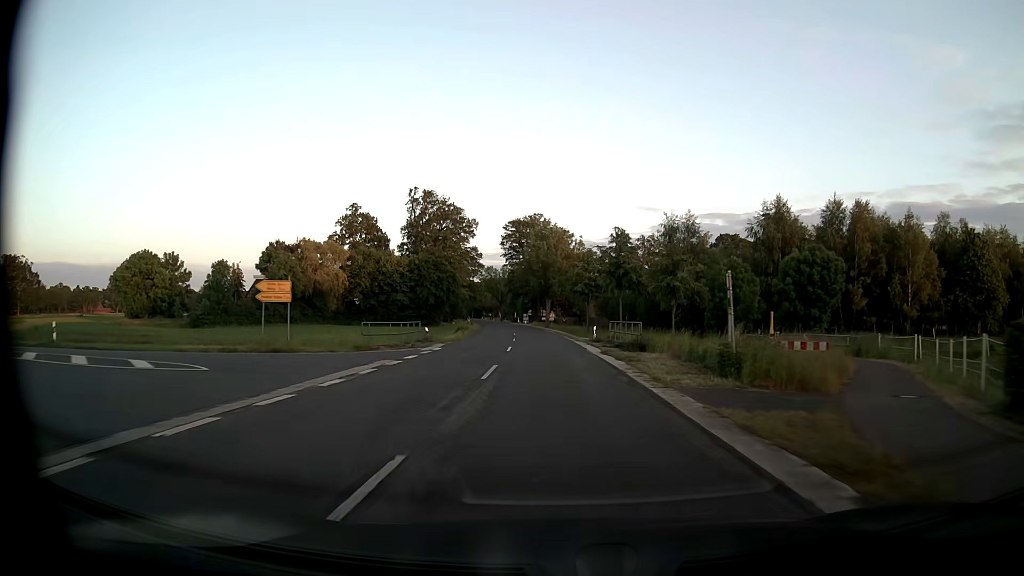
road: secondary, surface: asphalt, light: Day
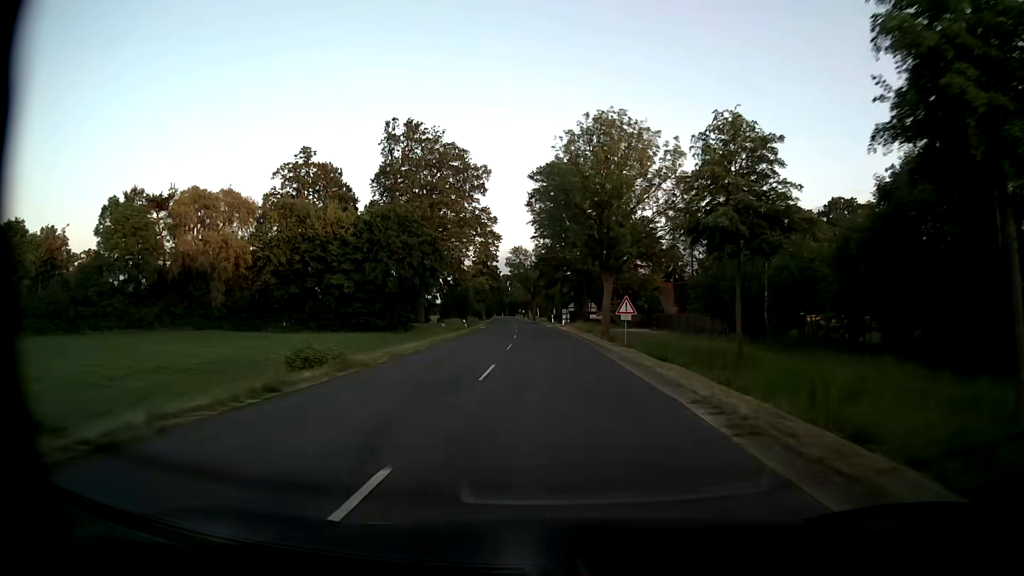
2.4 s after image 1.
(-1.5, +49.0) m; -4°
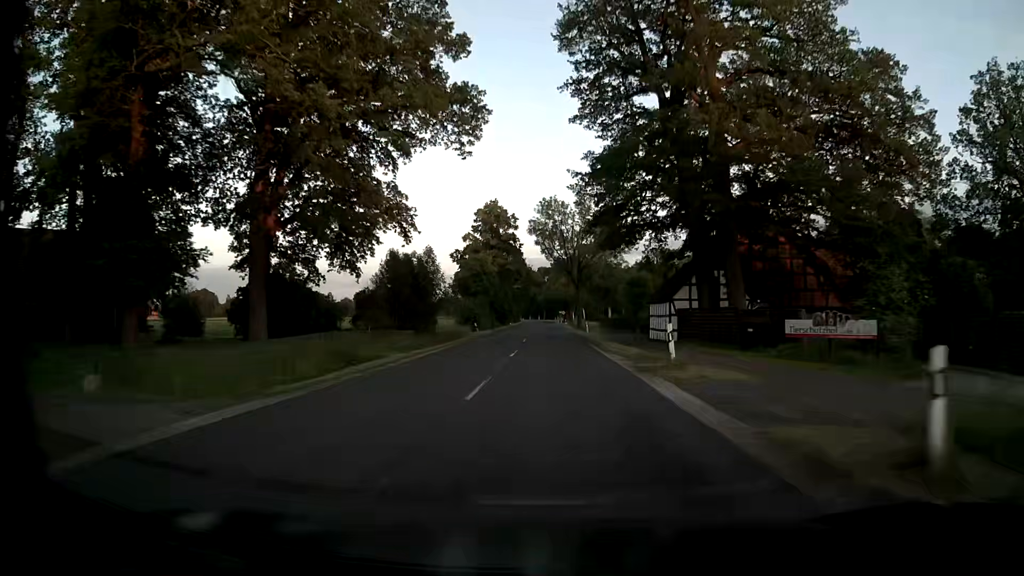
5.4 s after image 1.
(-2.3, +61.9) m; -4°
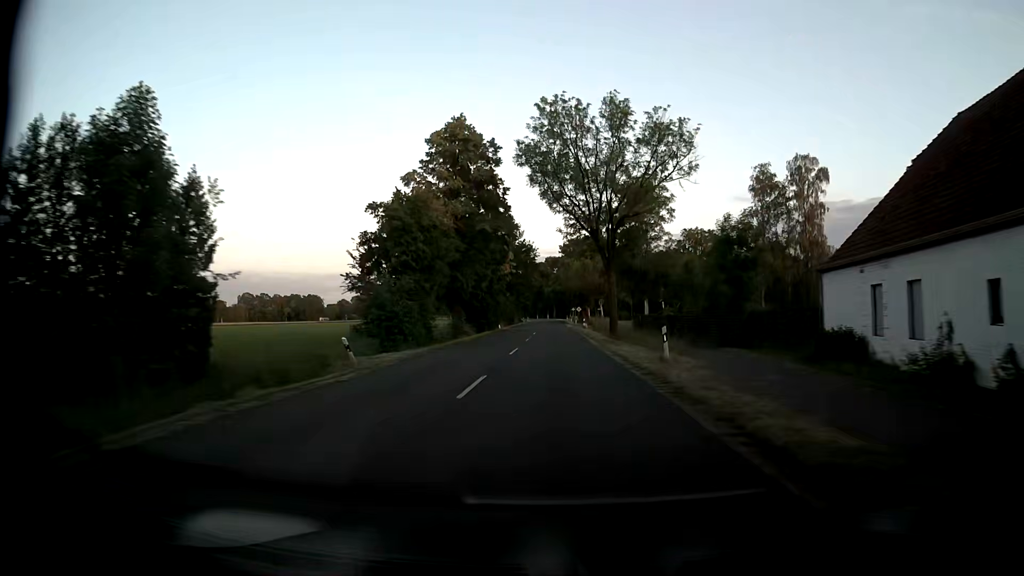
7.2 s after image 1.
(-0.5, +37.4) m; -1°
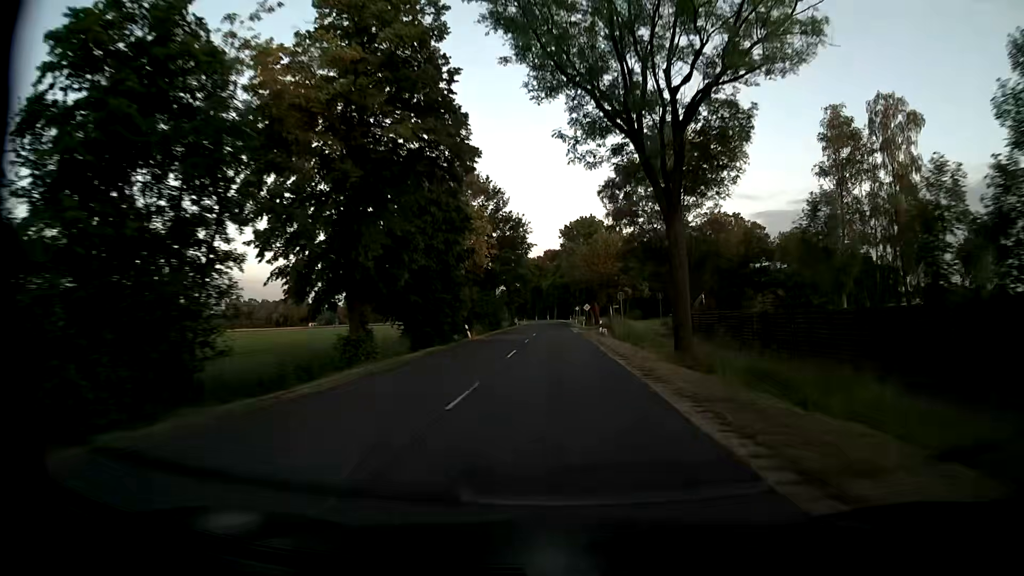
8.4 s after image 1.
(-0.1, +25.0) m; 0°
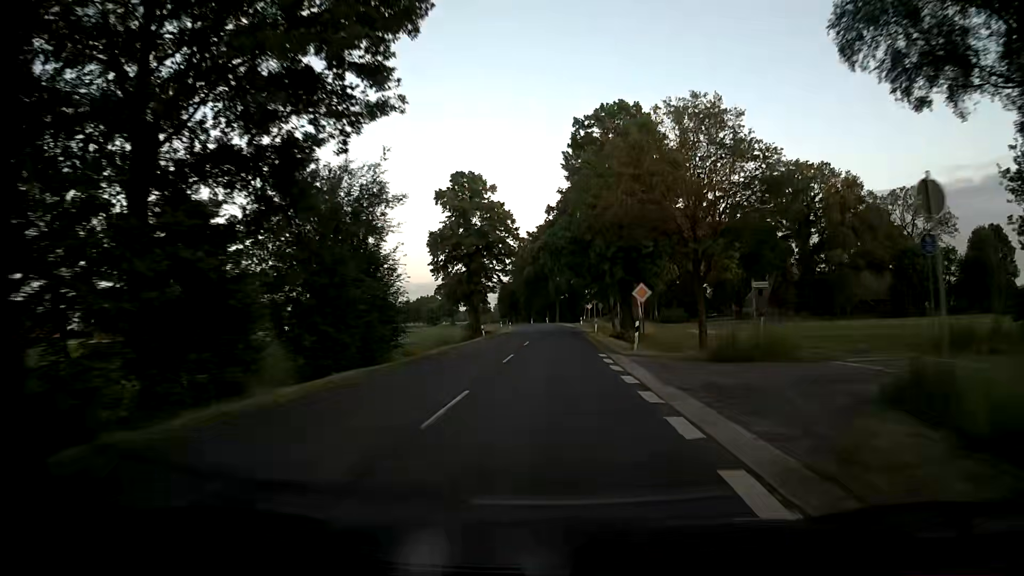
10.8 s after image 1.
(-0.2, +49.9) m; 0°
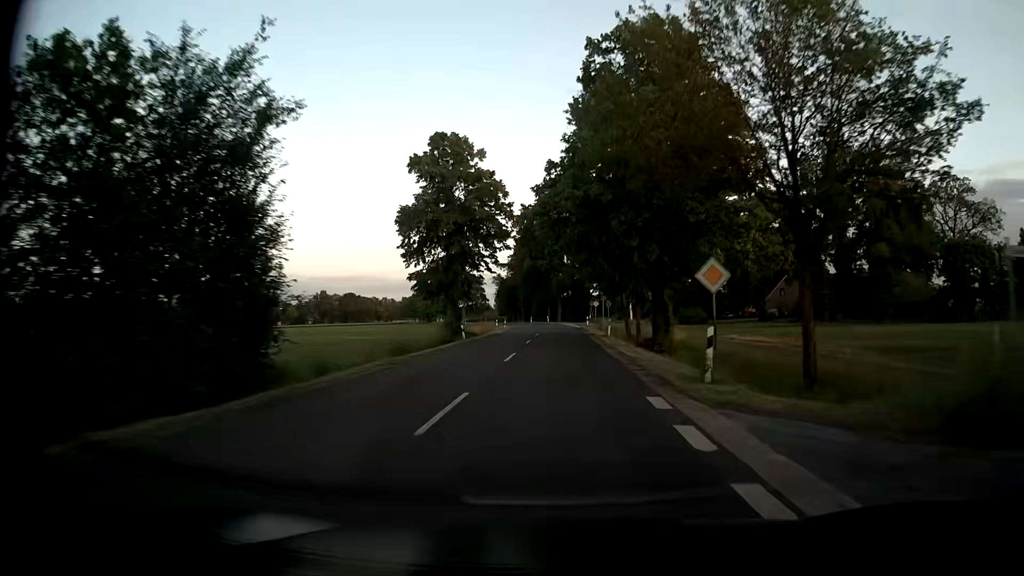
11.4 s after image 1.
(-0.1, +12.5) m; -1°
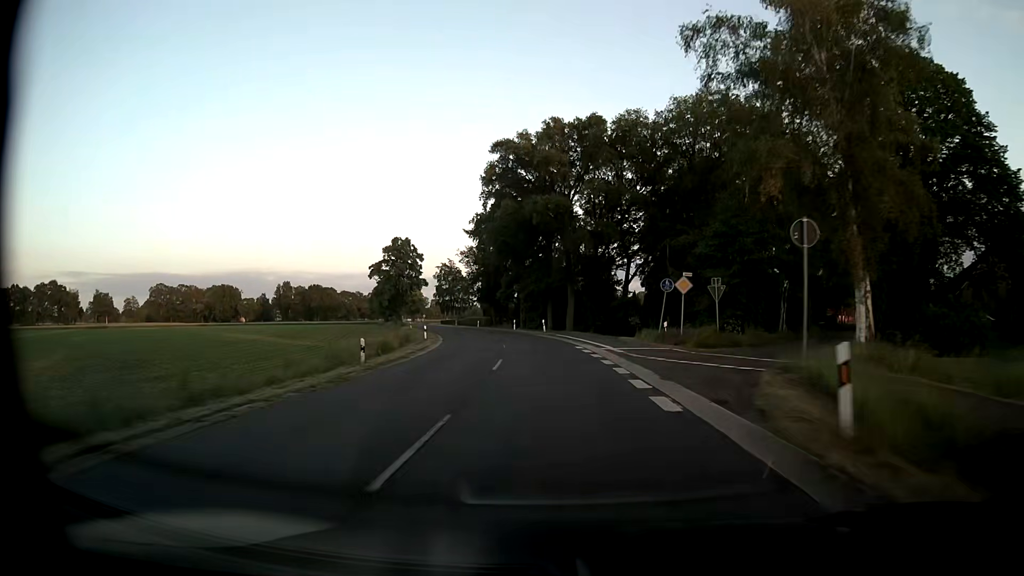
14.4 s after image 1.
(+0.6, +62.4) m; 0°
(0, +10) (0, +20) (-1, +30) (-2, +40) (-4, +50) (-6, +60) (-8, +69) (-10, +79) (-13, +89) (-16, +98) m
